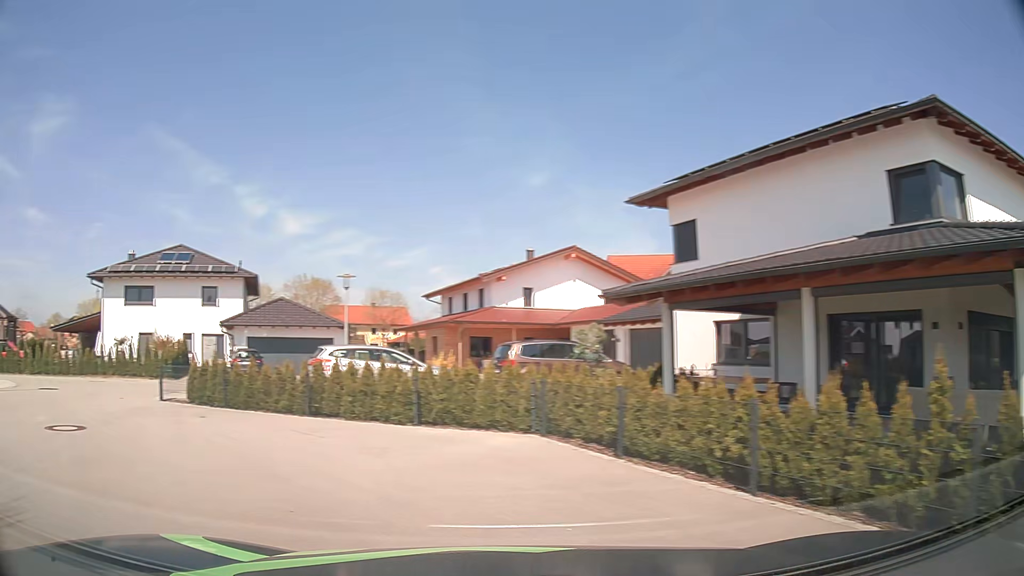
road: residential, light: Day
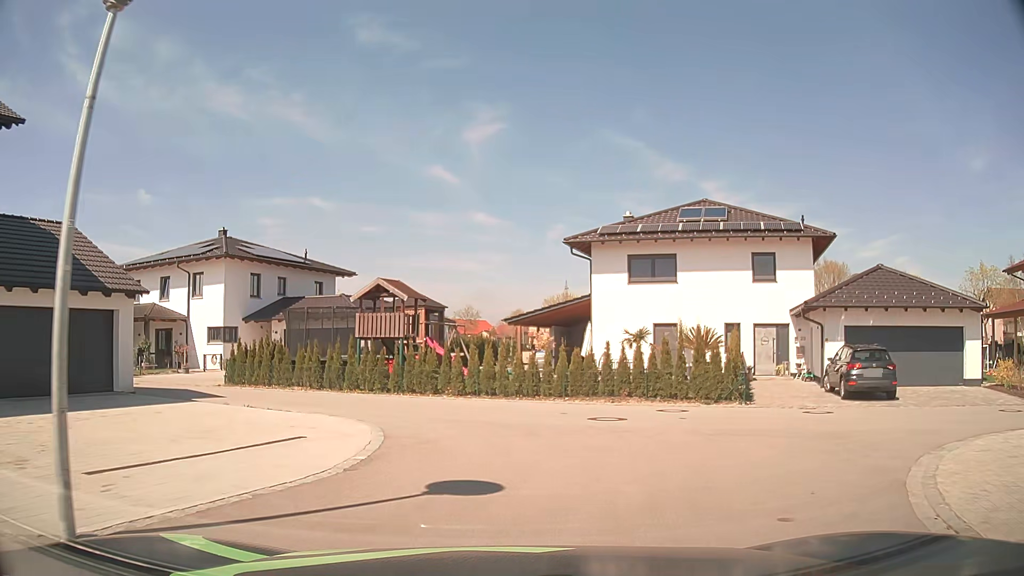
(-8.7, +12.4) m; -42°
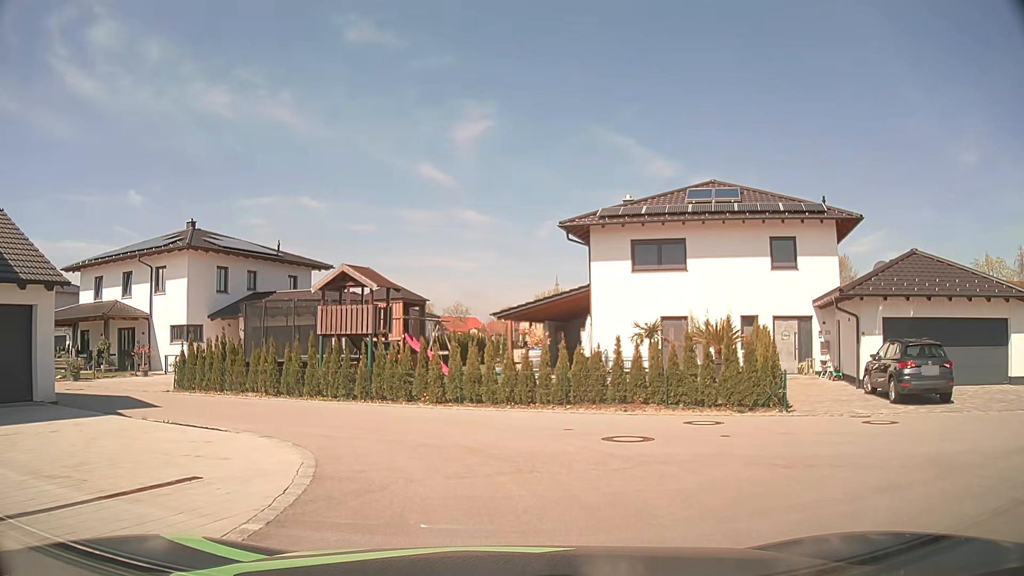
(0.0, +3.3) m; 0°
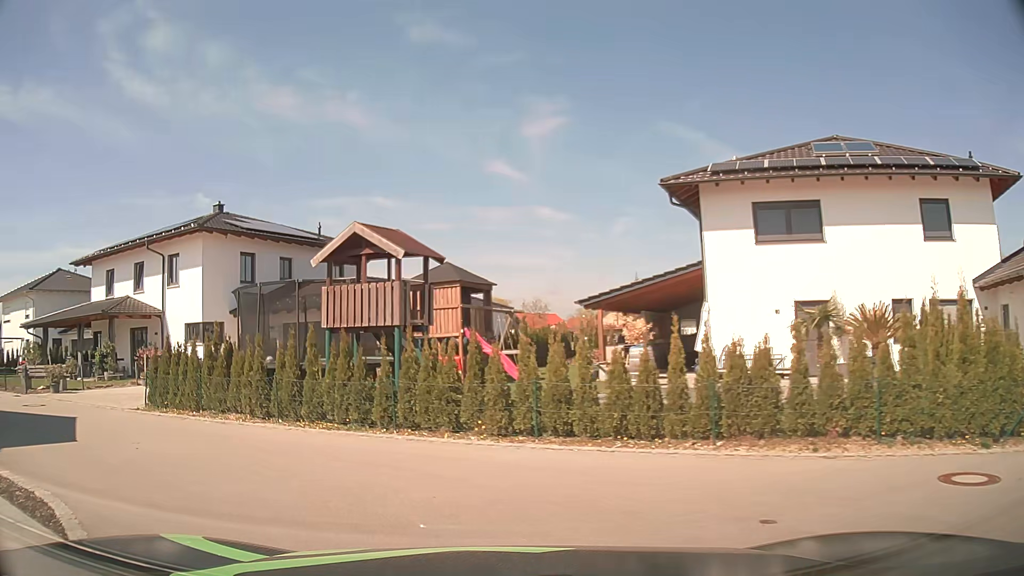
(-0.1, +6.2) m; -6°
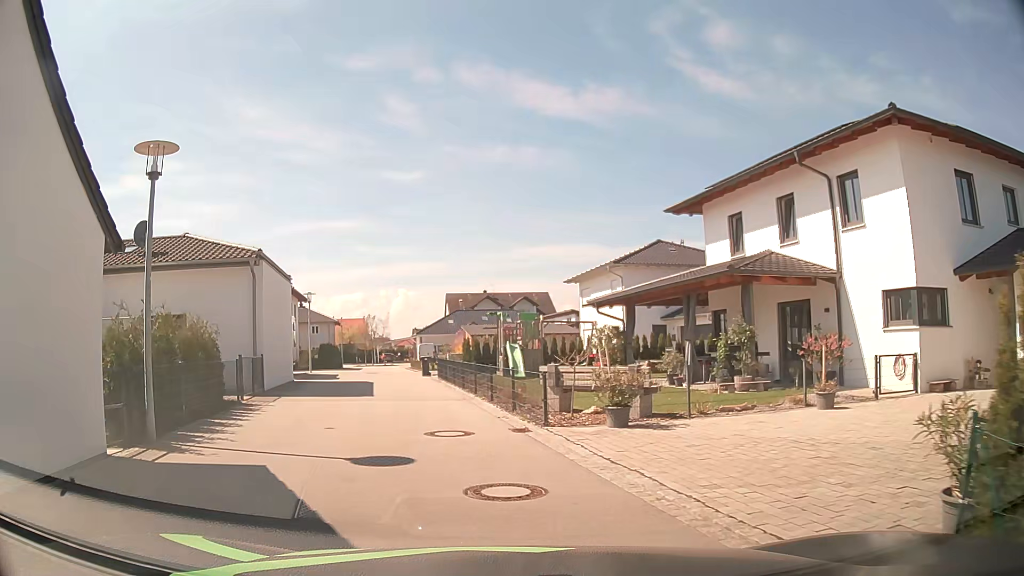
(-5.9, +11.1) m; -53°
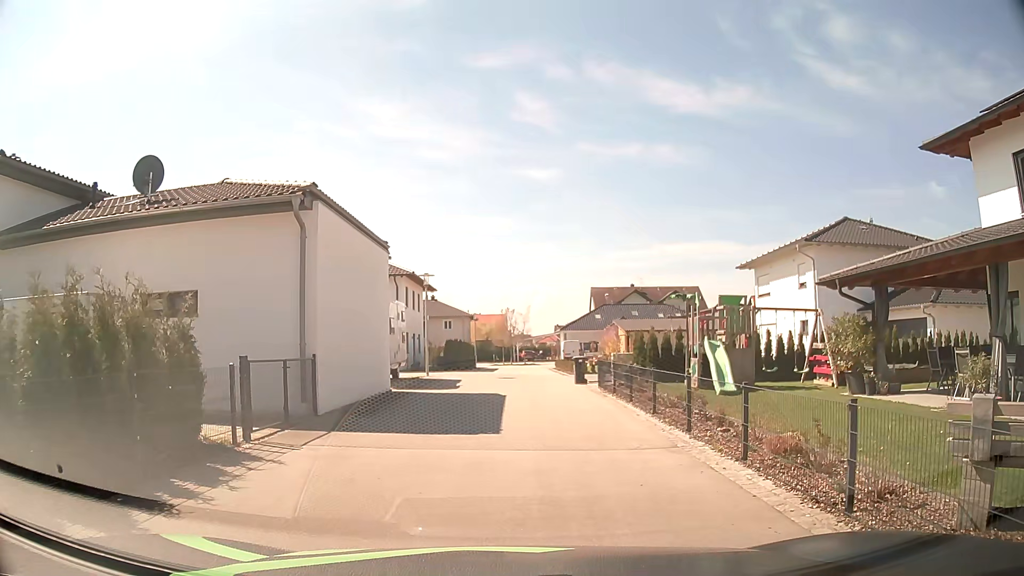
(-1.0, +8.1) m; -10°
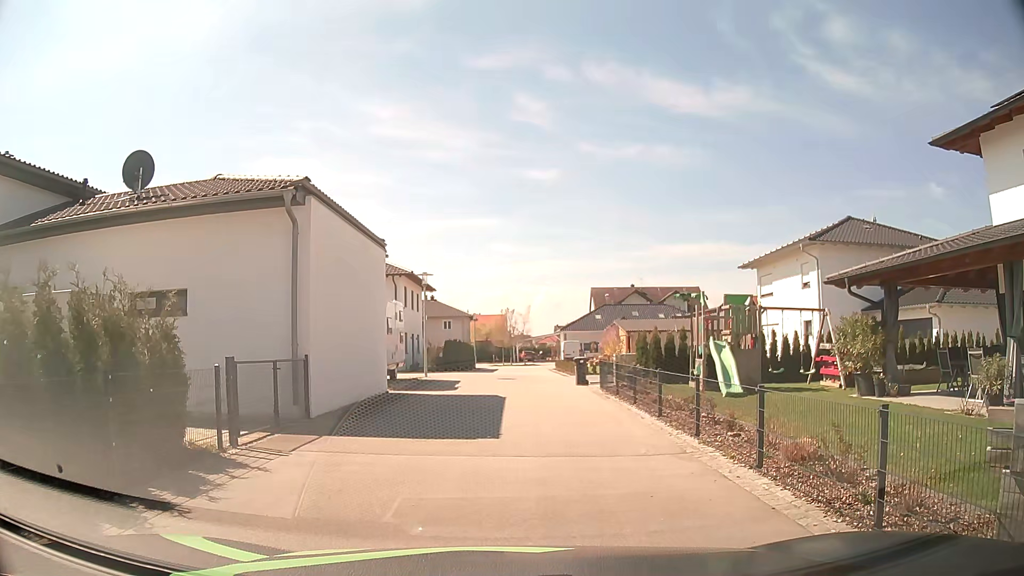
(0.0, +0.4) m; 0°
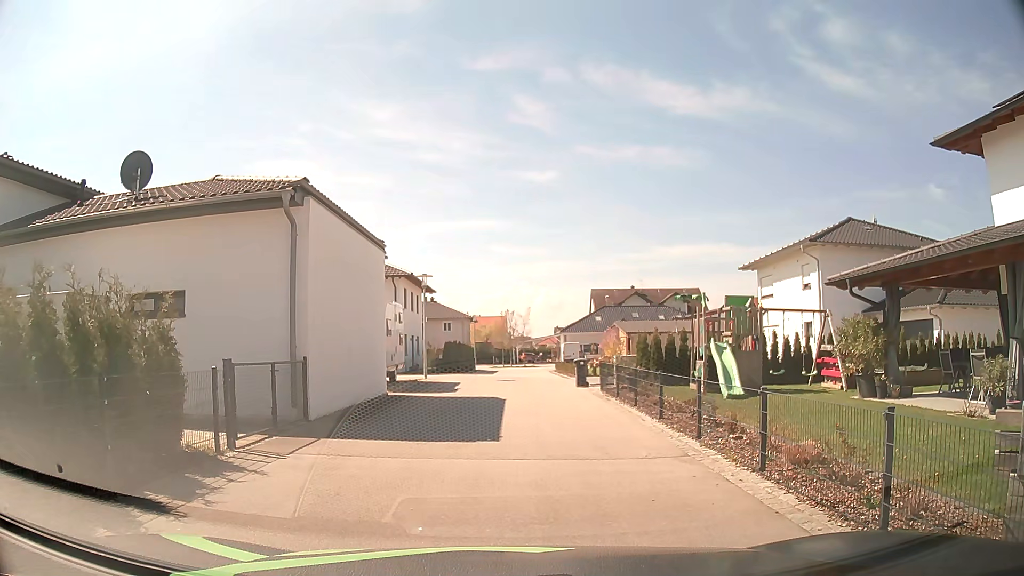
(0.0, +0.2) m; 0°
